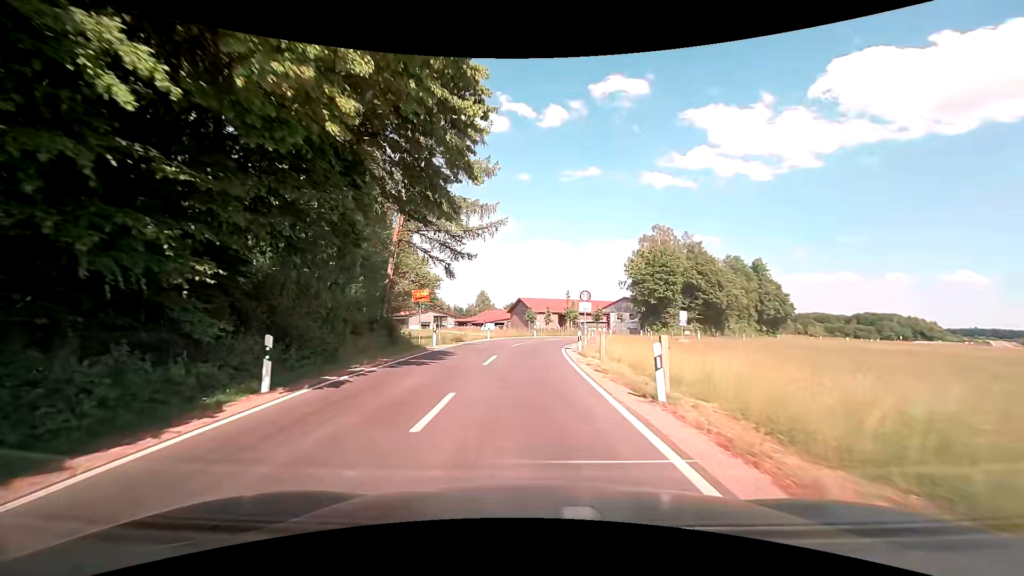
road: unclassified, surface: asphalt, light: Day
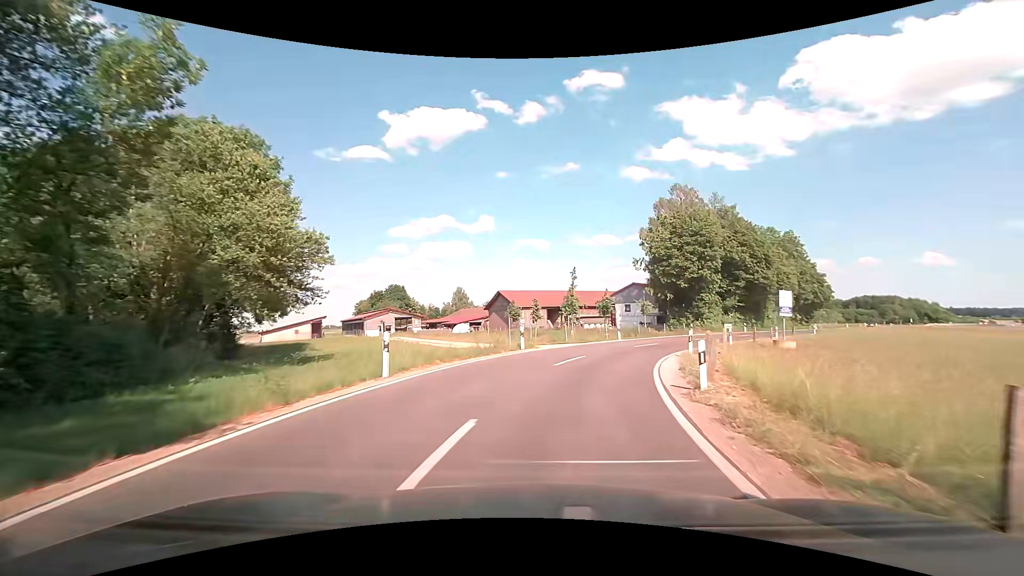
(-0.8, +24.2) m; 0°
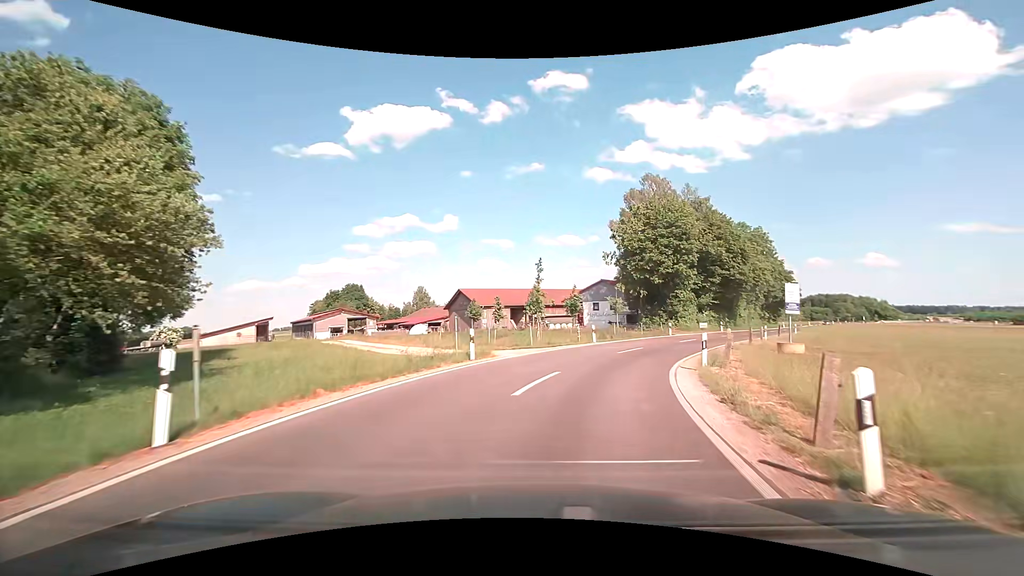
(+0.2, +6.0) m; +3°
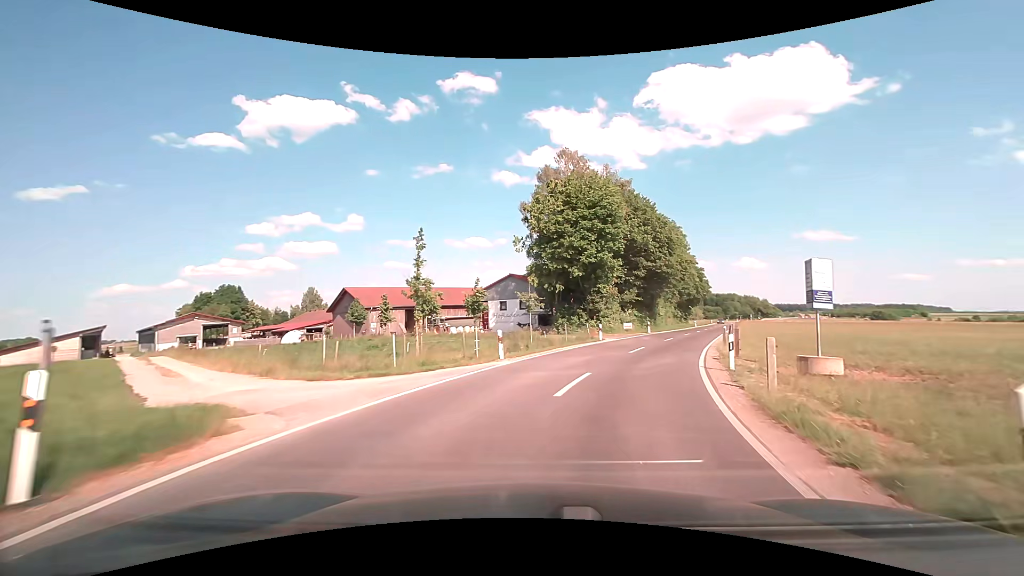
(+1.1, +11.8) m; +11°
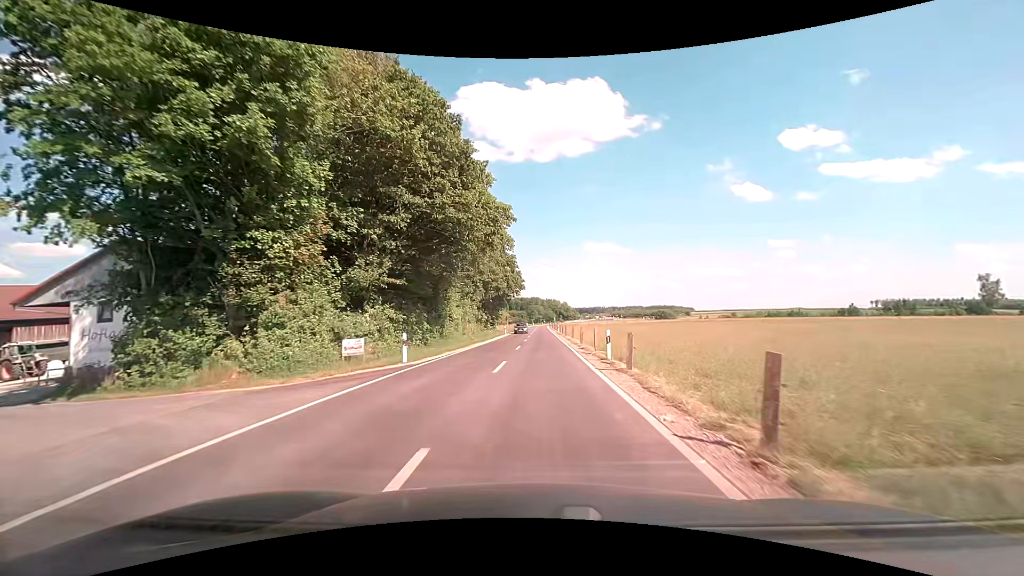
(+8.1, +30.3) m; +22°
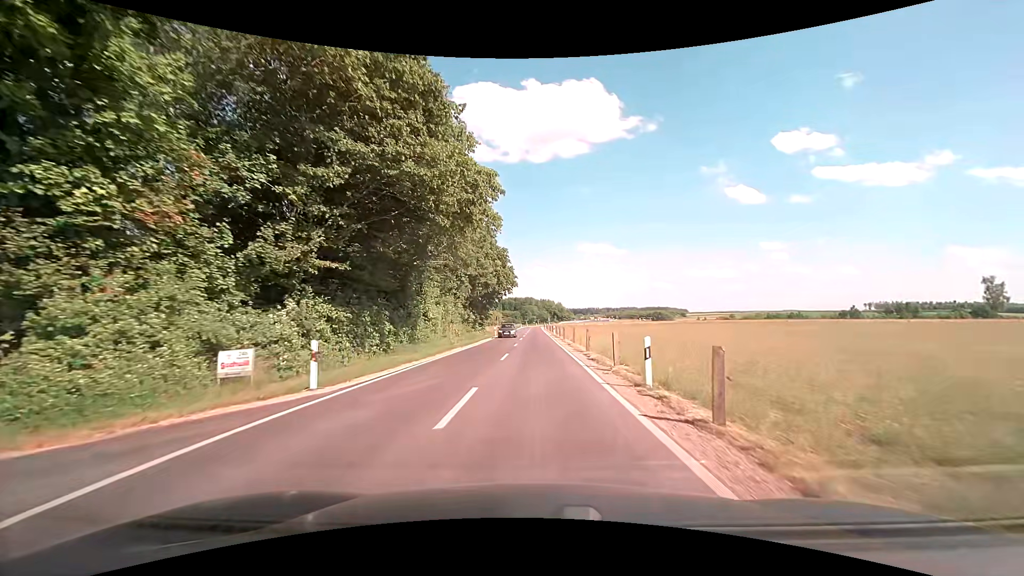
(+0.1, +7.0) m; +1°
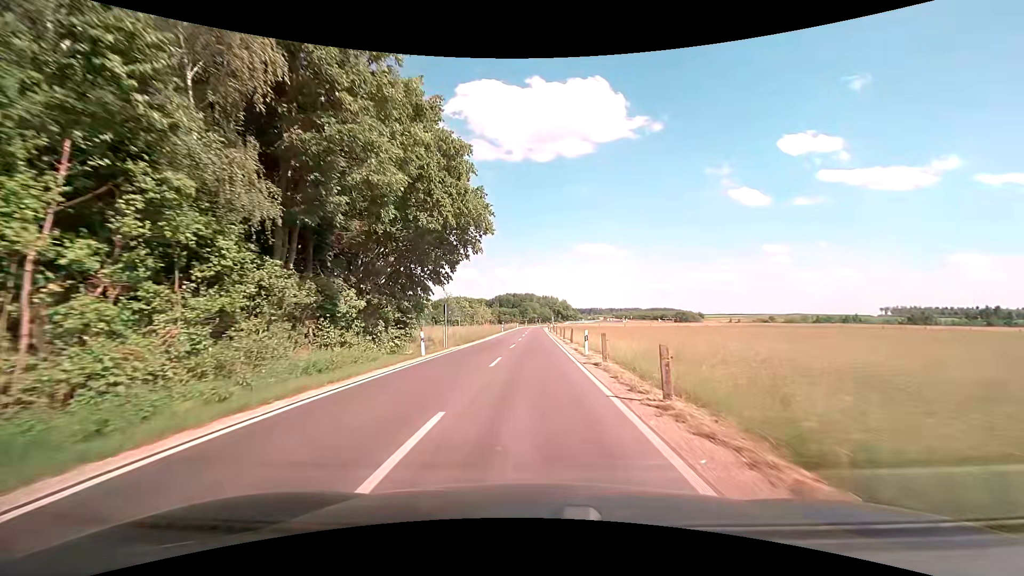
(+0.3, +39.4) m; 0°
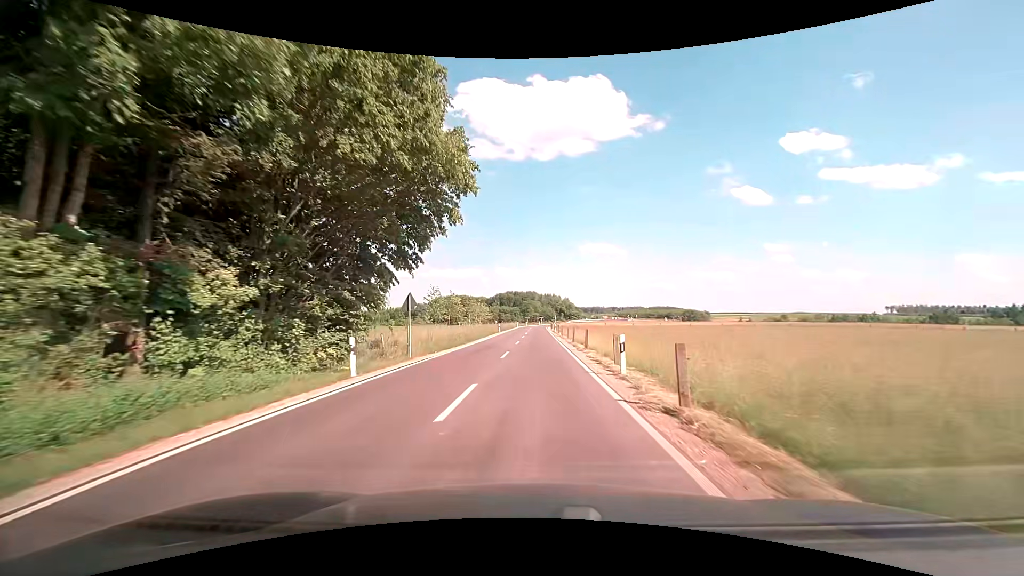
(0.0, +8.7) m; +1°
(0, +10) (0, +20) (0, +30) (0, +40) (0, +50) (0, +60) (0, +70) (0, +80) (0, +90) (0, +100) m
